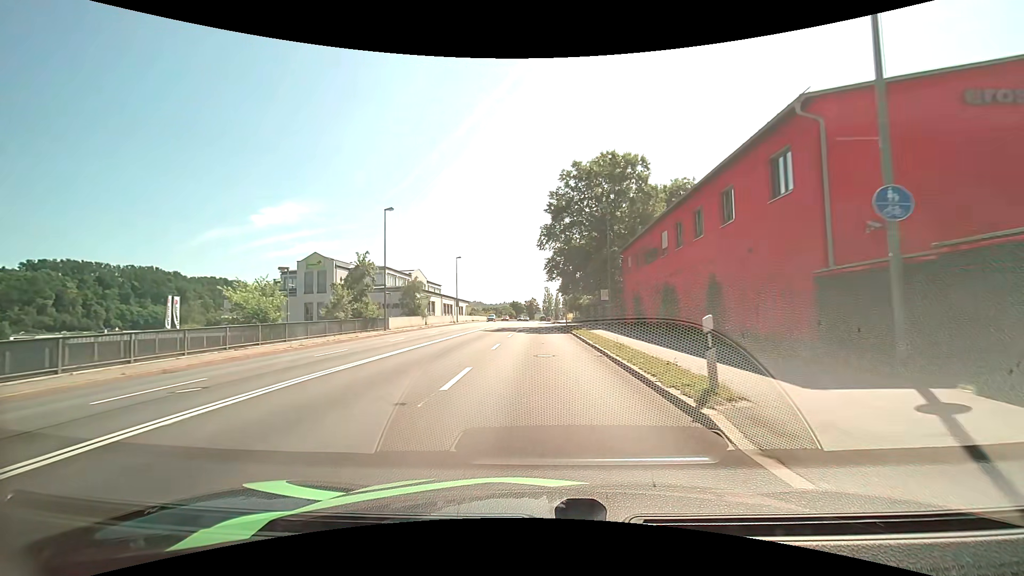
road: primary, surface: asphalt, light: Day
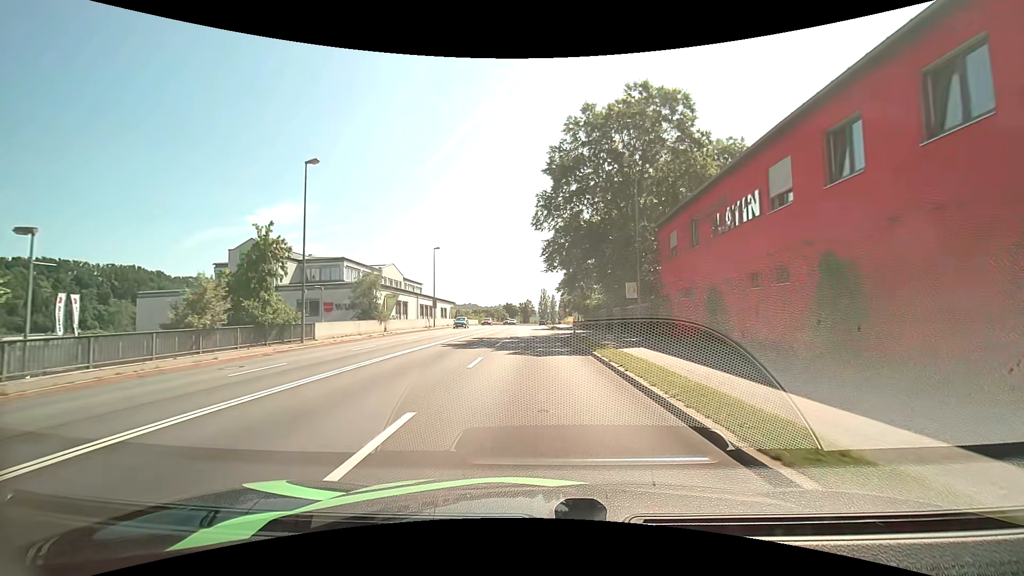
(-0.1, +13.7) m; 0°
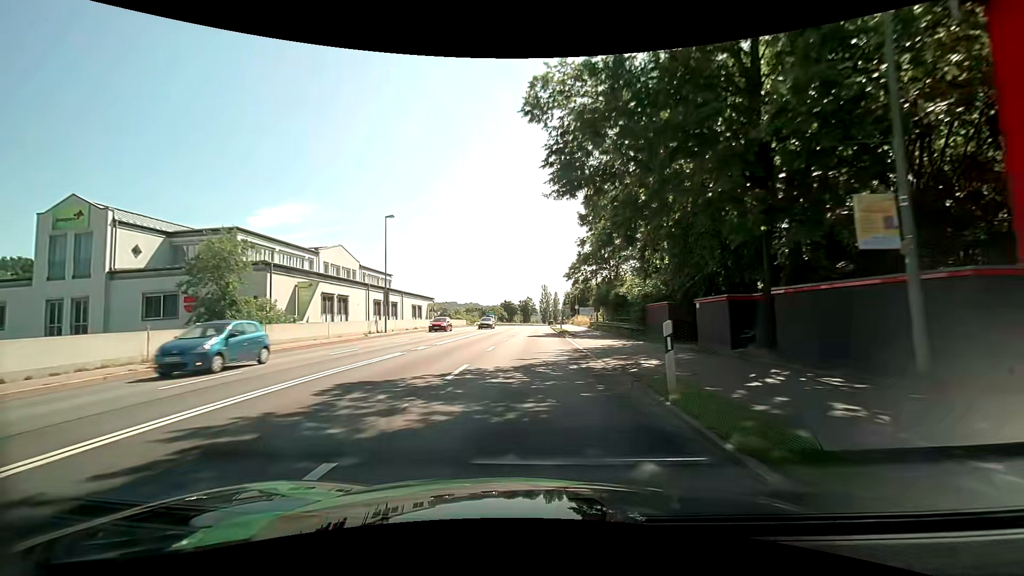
(+0.1, +20.6) m; 0°
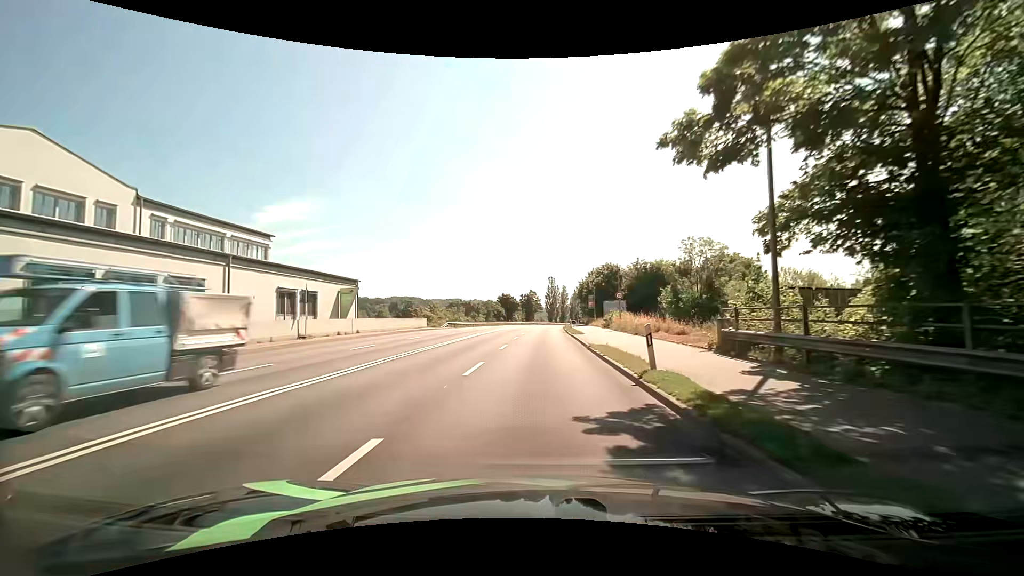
(-0.3, +35.4) m; -1°
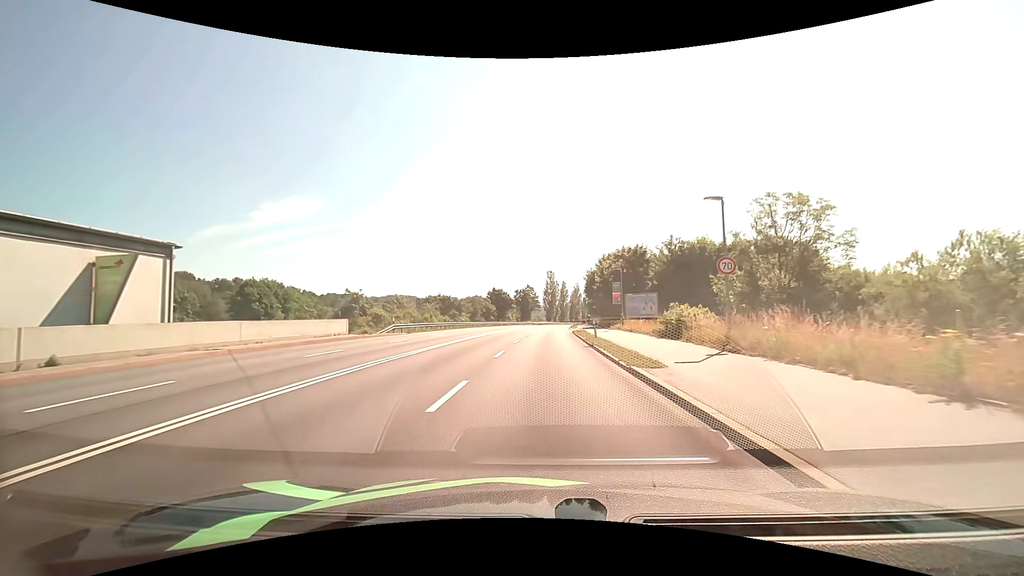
(0.0, +22.4) m; 0°
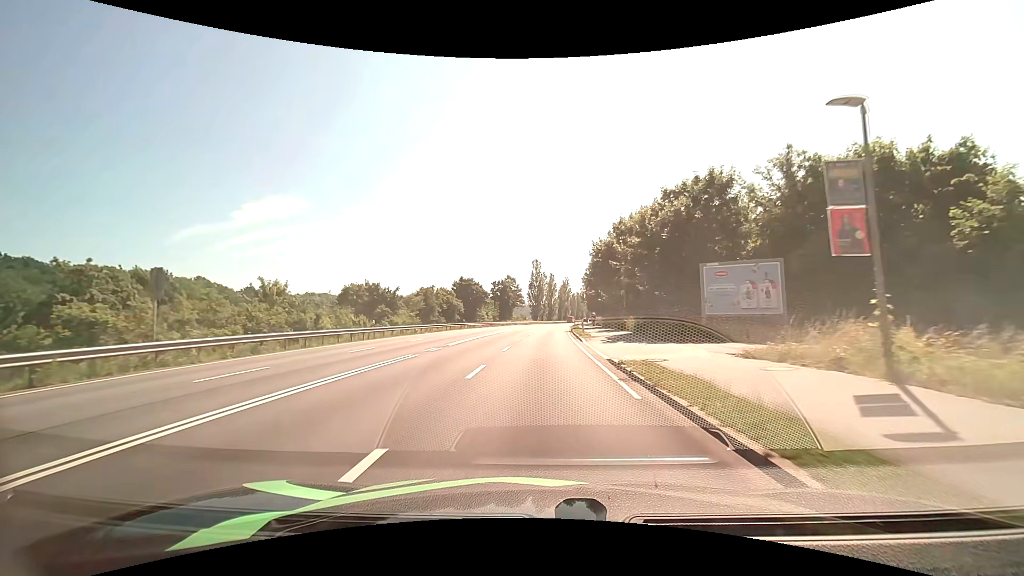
(+0.6, +32.2) m; +2°
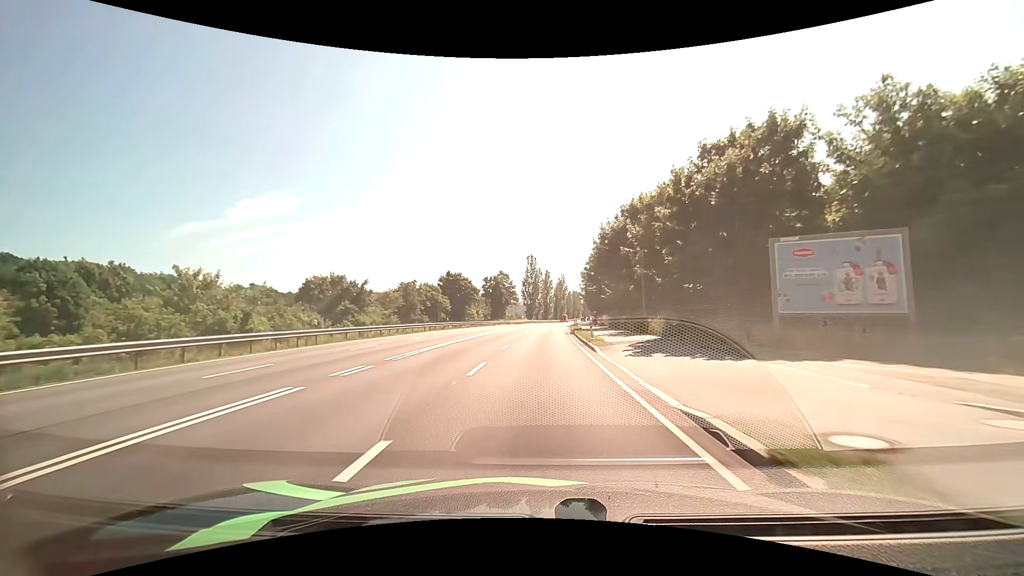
(0.0, +8.7) m; +1°
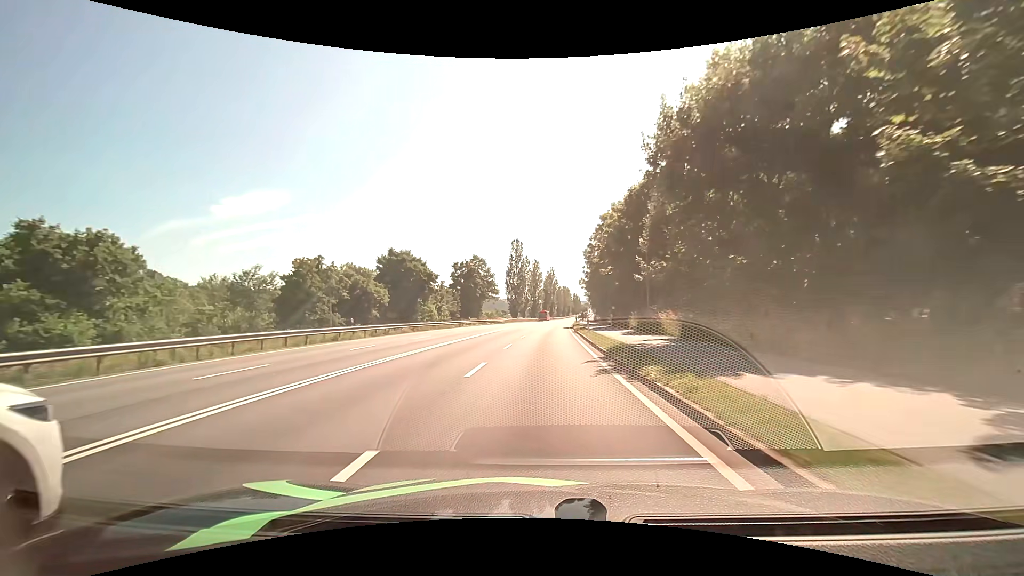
(+0.2, +27.5) m; +1°
(0, +10) (0, +20) (+1, +30) (+1, +40) (+2, +50) (+2, +60) (+3, +70) (+4, +80) (+5, +90) (+6, +100) m
